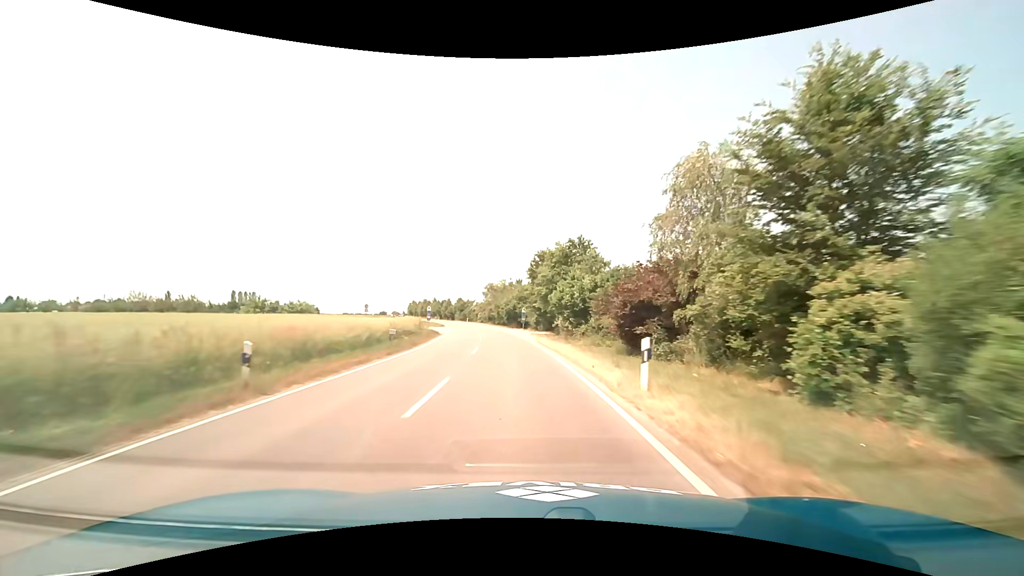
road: tertiary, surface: asphalt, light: Day
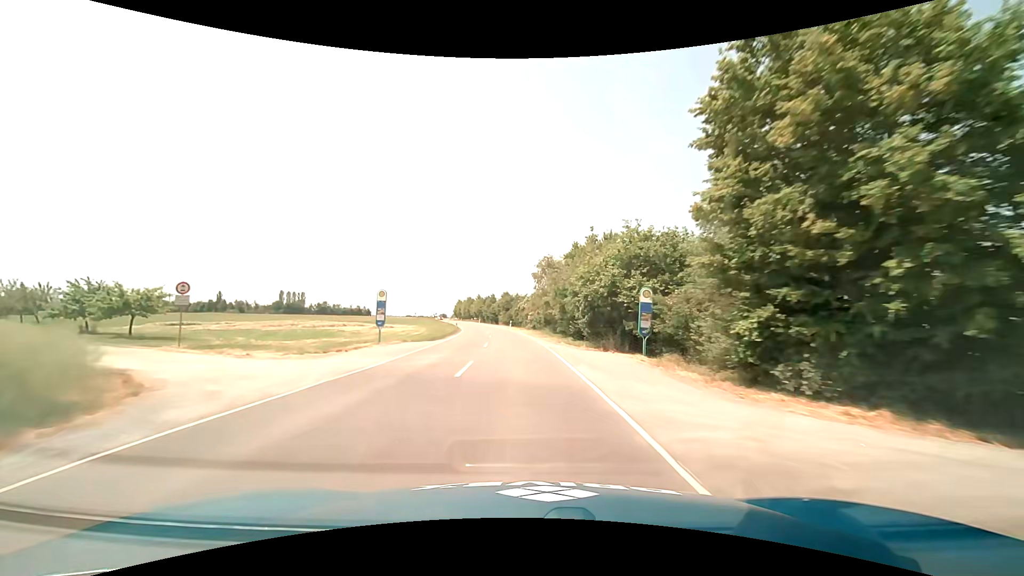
(-2.9, +45.3) m; -7°
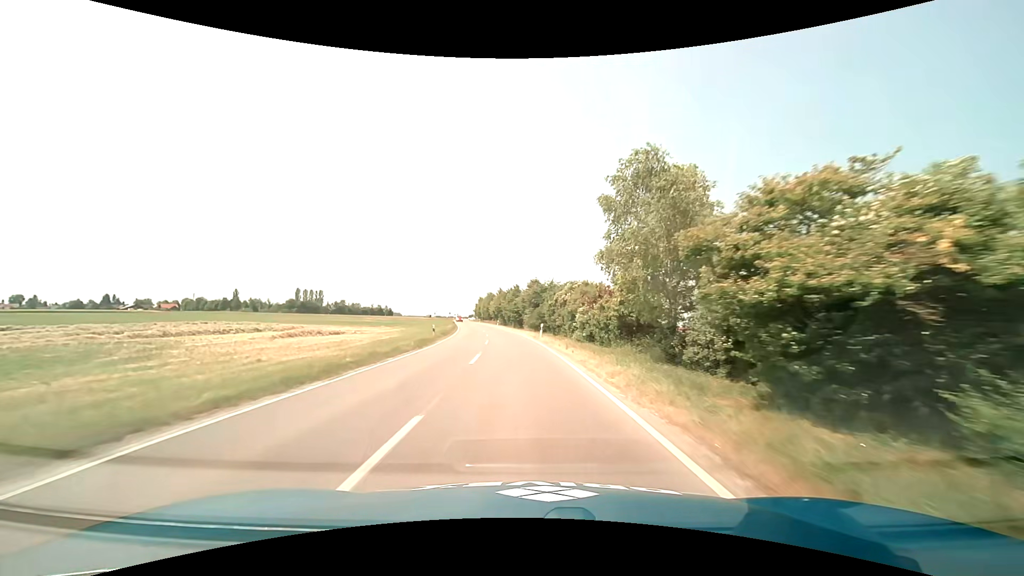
(-1.1, +34.2) m; -4°
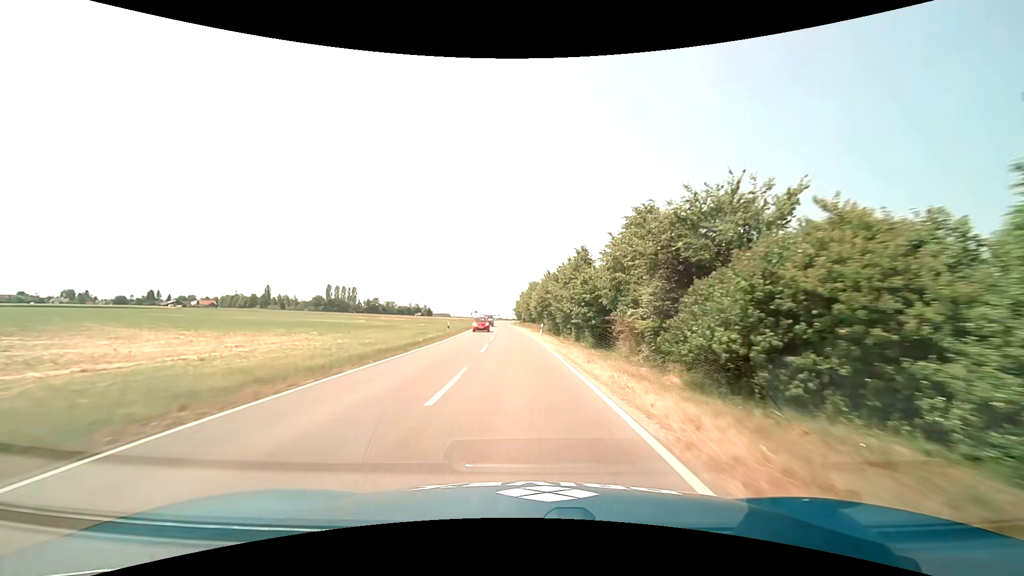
(-2.1, +44.8) m; -6°
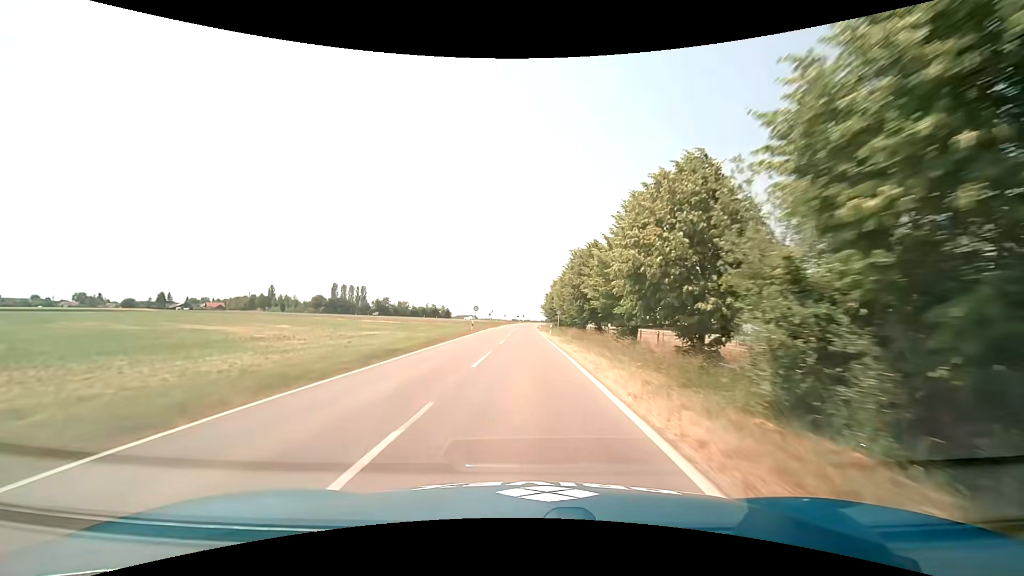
(-1.4, +43.5) m; -4°
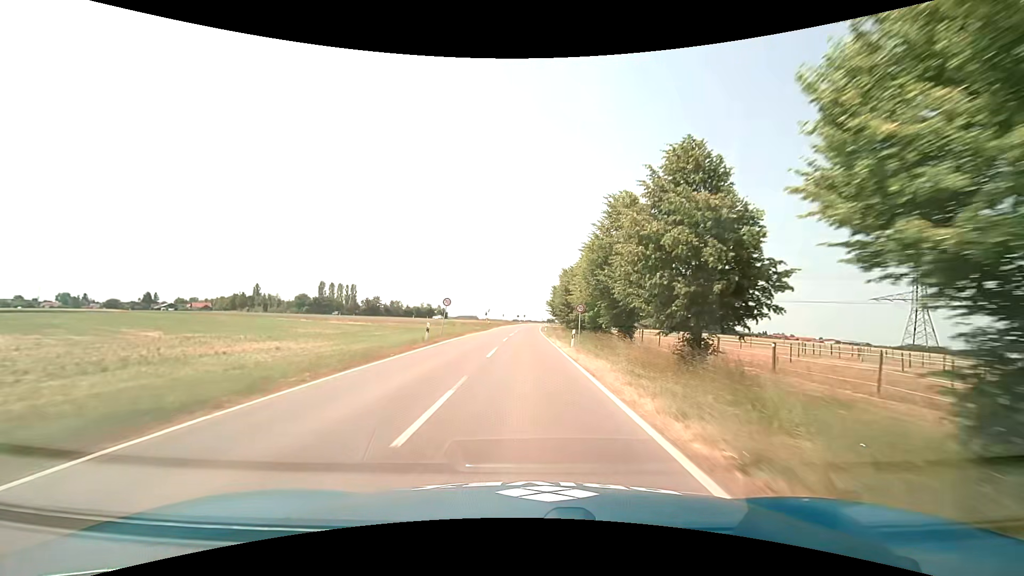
(-0.1, +21.4) m; 0°
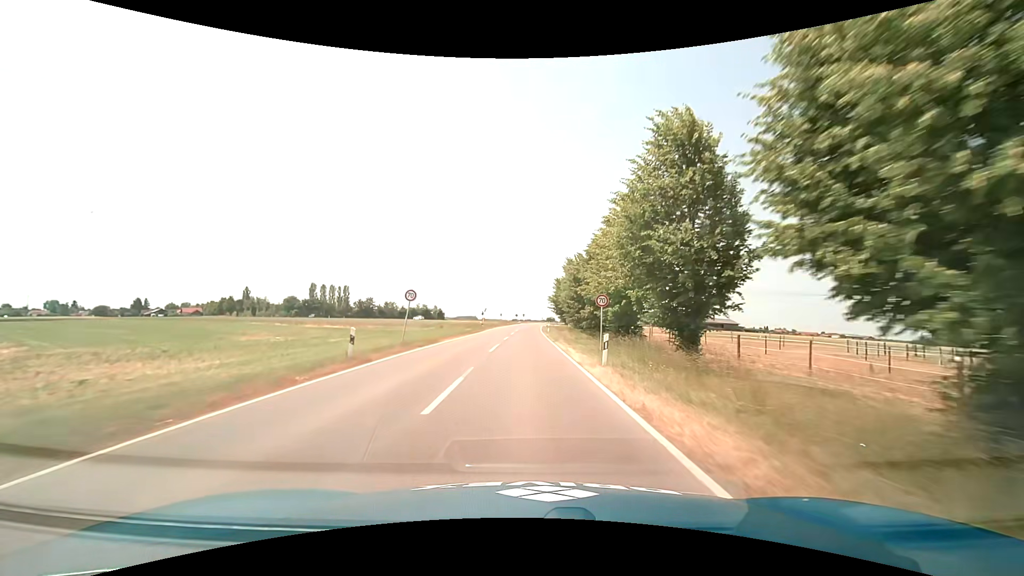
(0.0, +10.7) m; 0°
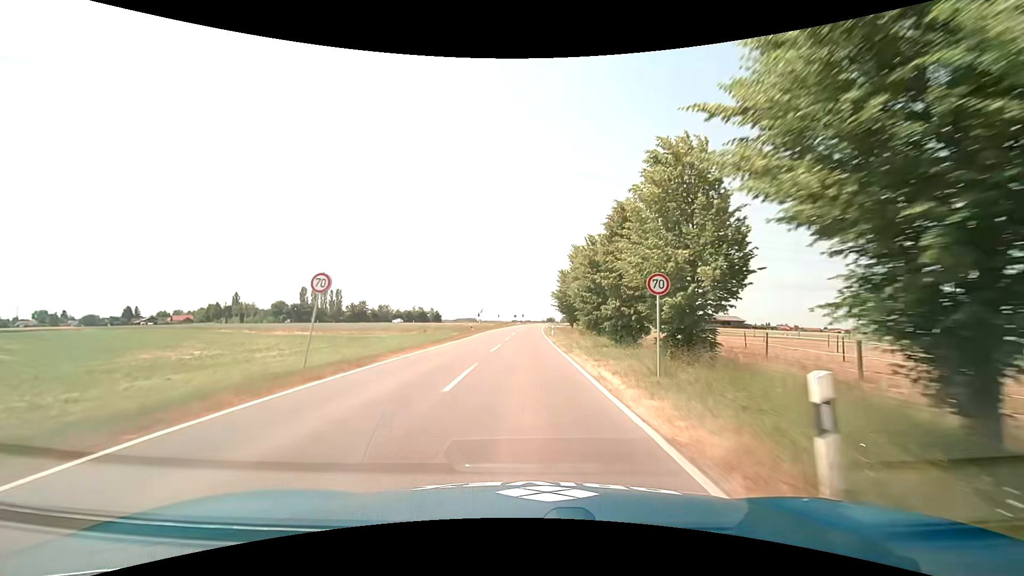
(0.0, +10.6) m; 0°
(0, +10) (0, +20) (0, +30) (0, +40) (0, +50) (0, +60) (+1, +70) (+1, +80) (+1, +90) (+2, +100) m
